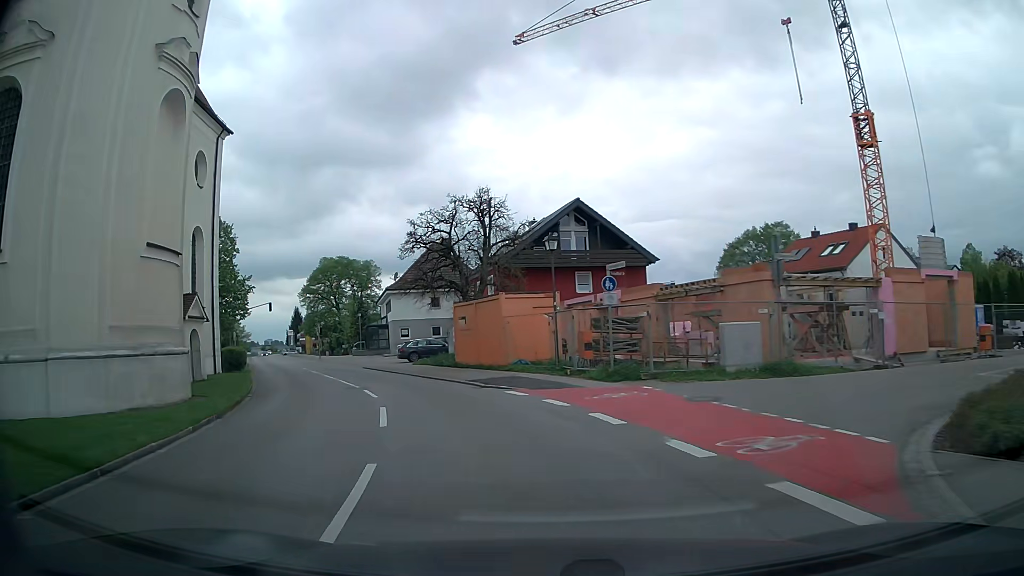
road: tertiary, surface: asphalt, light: Day
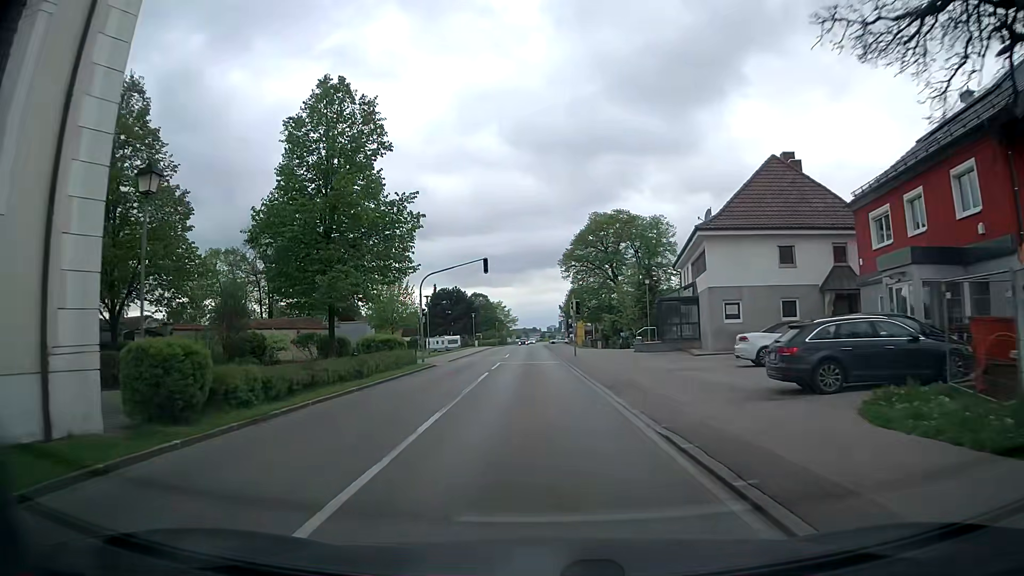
(-7.7, +29.3) m; -26°
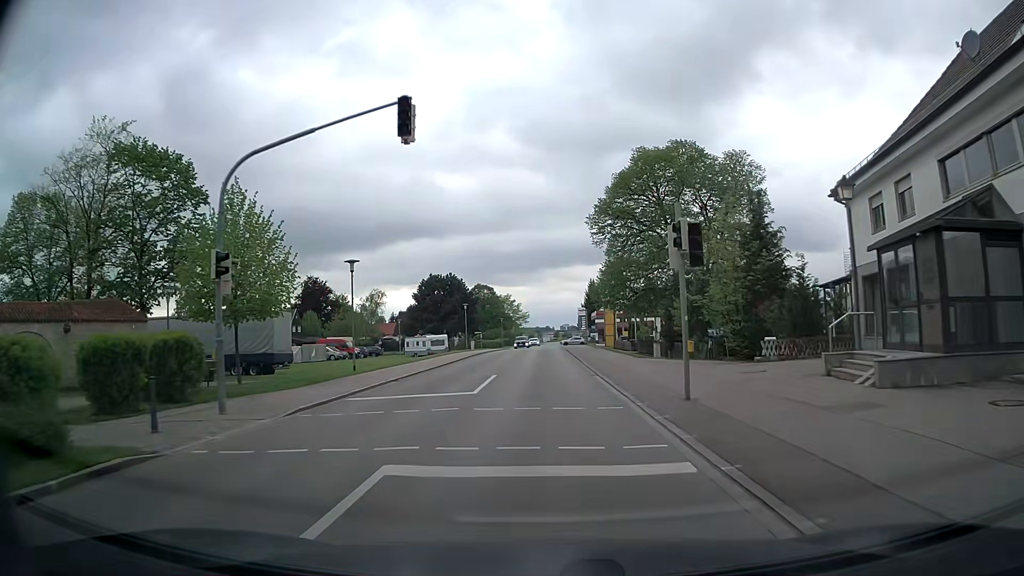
(-0.3, +27.4) m; -1°
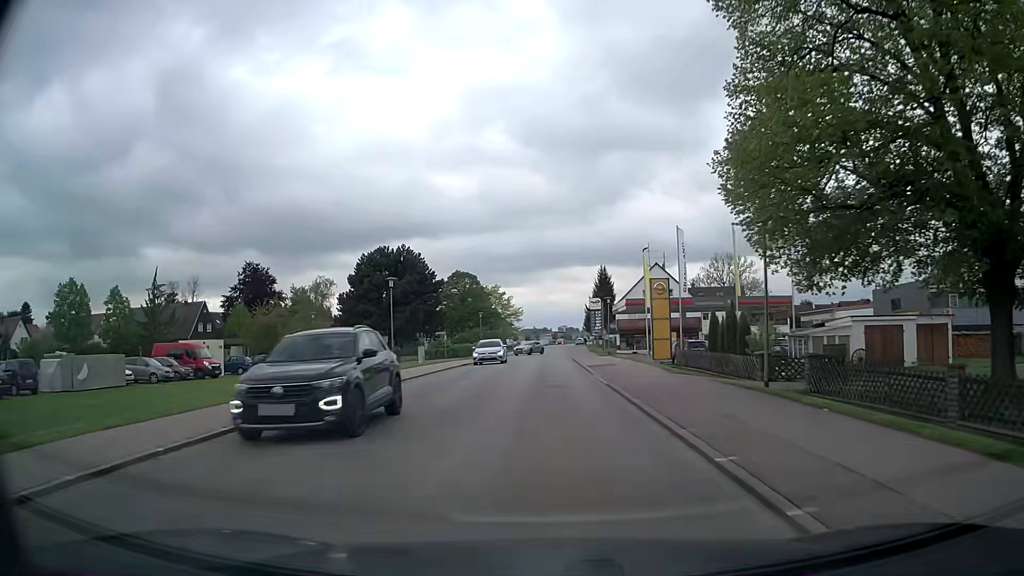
(0.0, +36.1) m; 0°
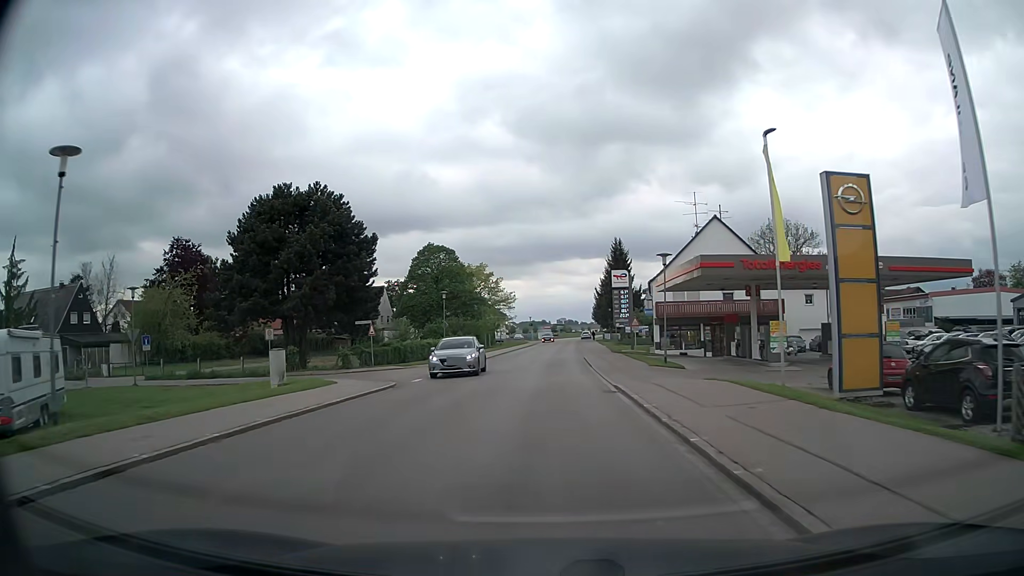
(+0.1, +28.9) m; 0°
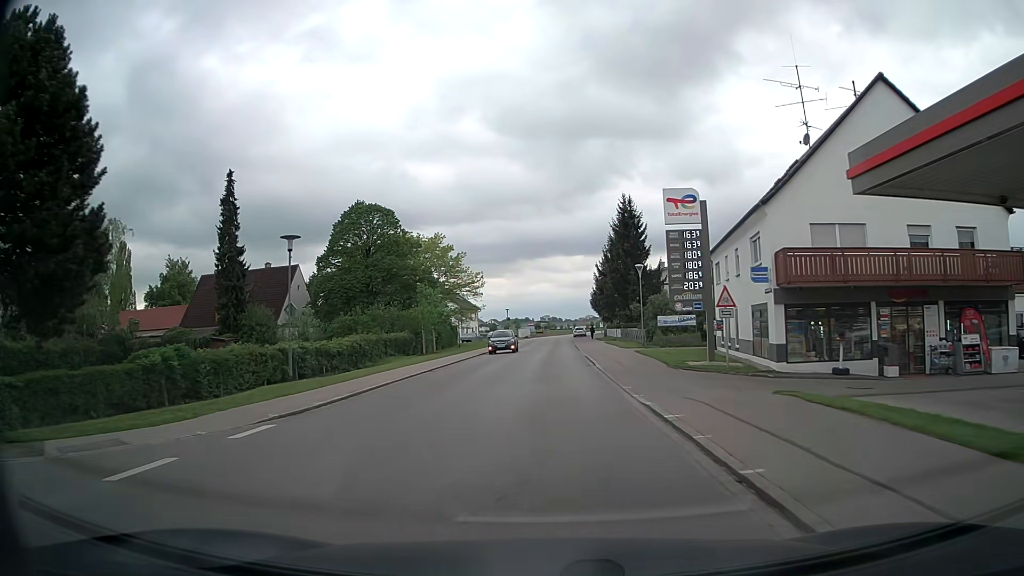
(+0.5, +30.3) m; +2°
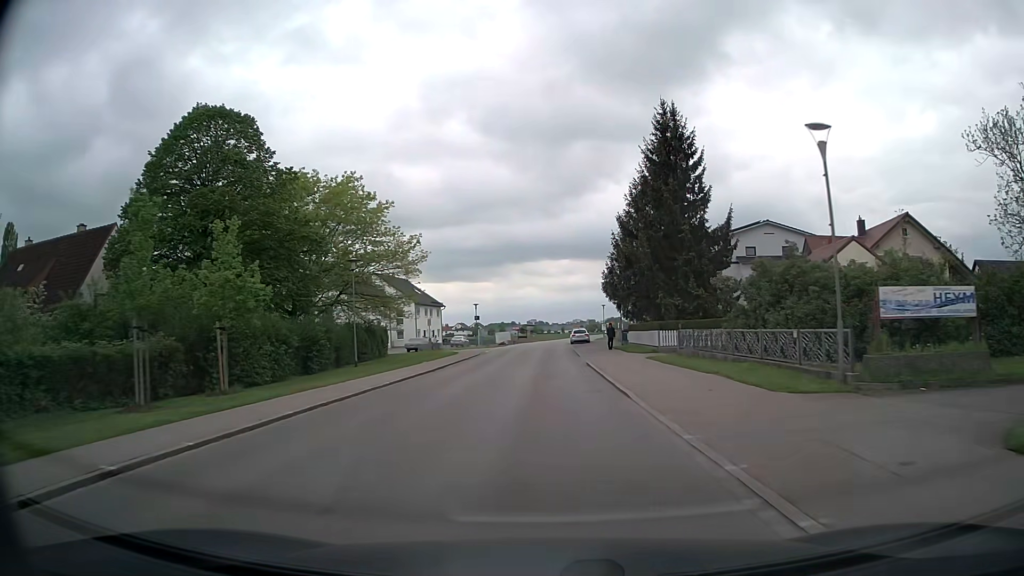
(+0.3, +31.9) m; +1°
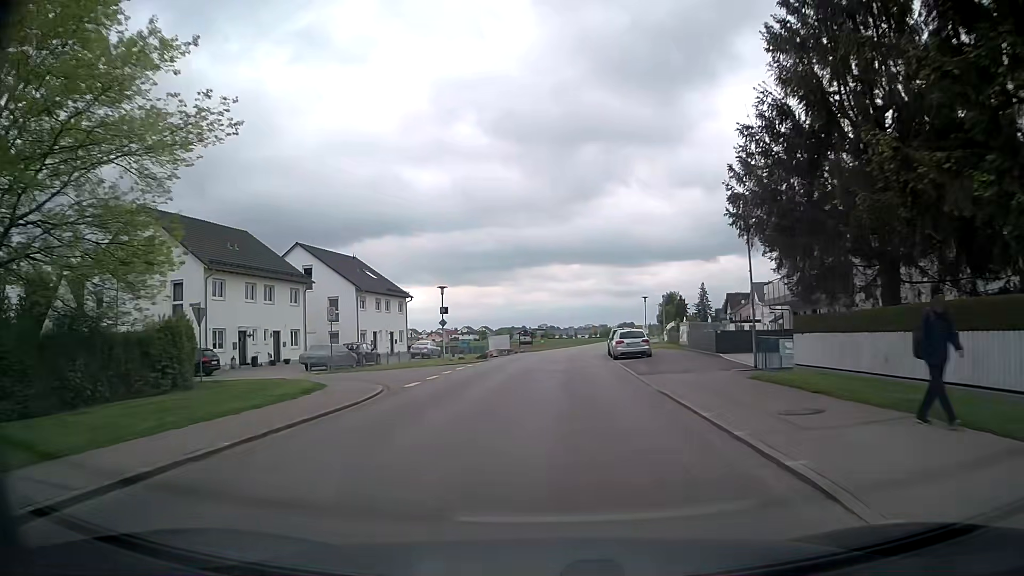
(-0.3, +32.4) m; -1°
(0, +10) (0, +20) (0, +30) (+1, +40) (+2, +50) (+3, +60) (+4, +70) (+6, +80) (+7, +90) (+9, +99) m
